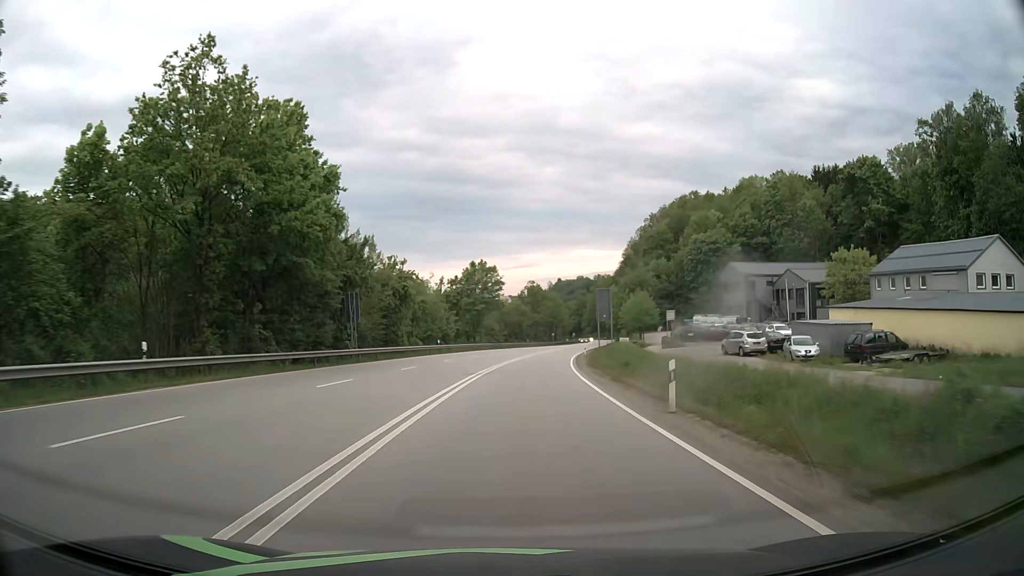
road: primary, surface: asphalt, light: Day
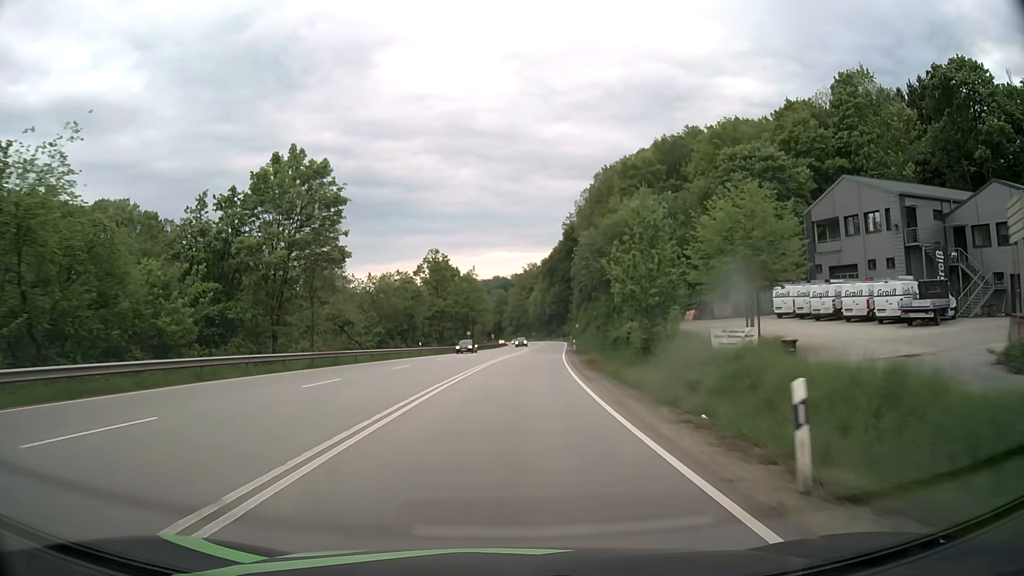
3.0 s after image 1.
(+4.0, +58.1) m; +7°
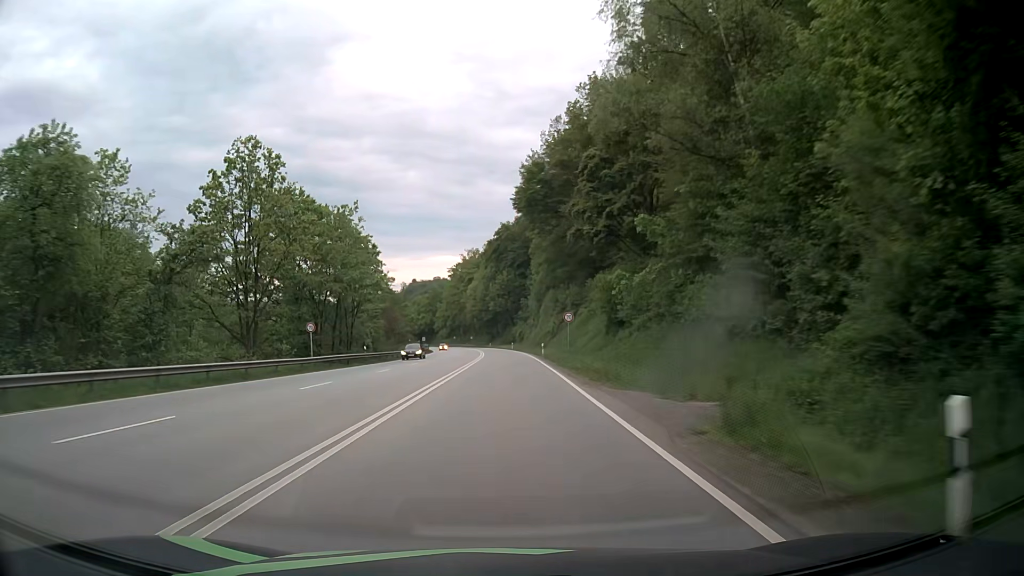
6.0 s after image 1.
(+3.1, +57.7) m; +5°
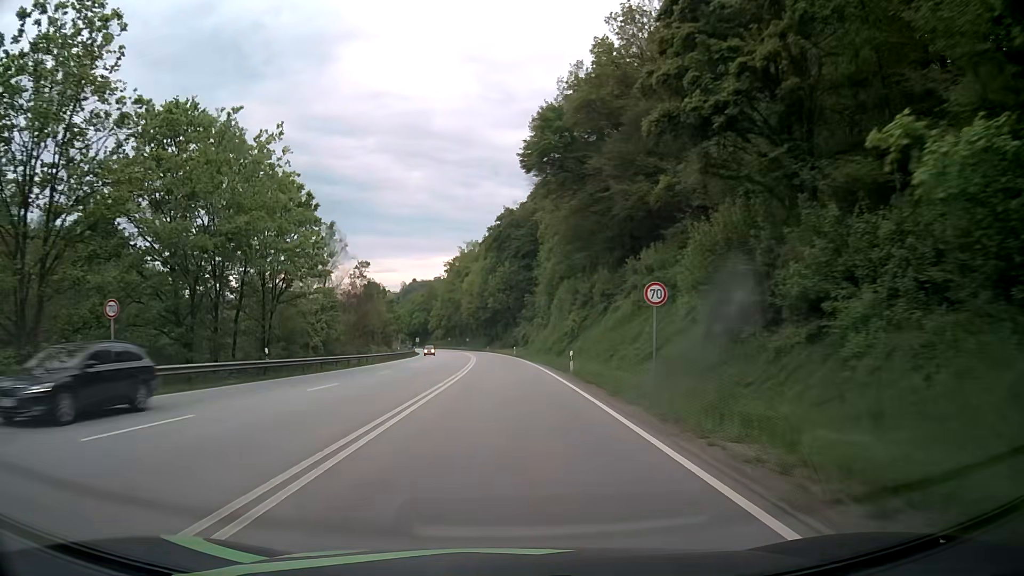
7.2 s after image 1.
(-0.1, +23.1) m; 0°
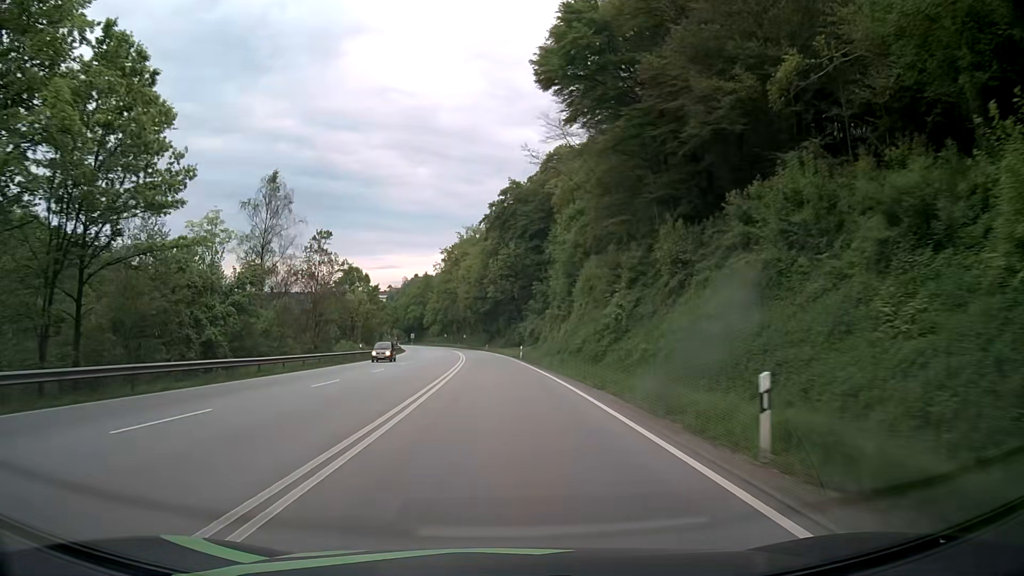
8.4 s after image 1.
(-0.1, +22.7) m; -1°
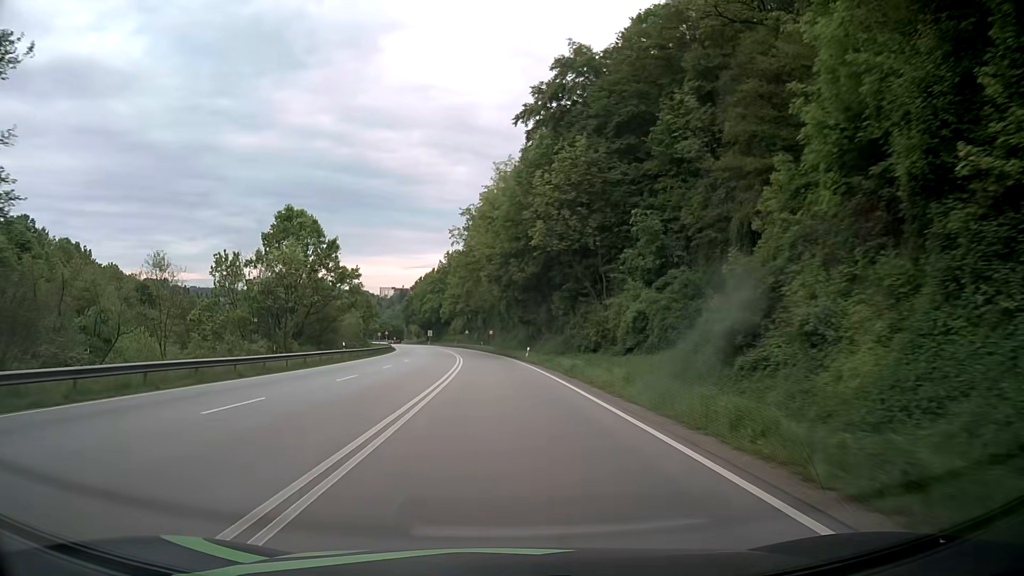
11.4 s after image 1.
(-1.5, +56.6) m; -3°
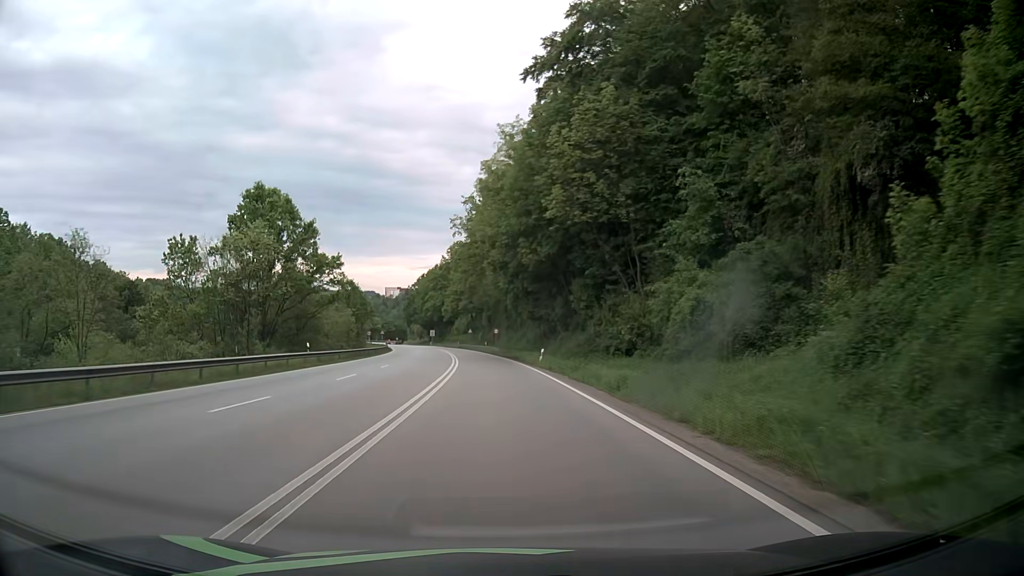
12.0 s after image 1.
(0.0, +11.4) m; 0°
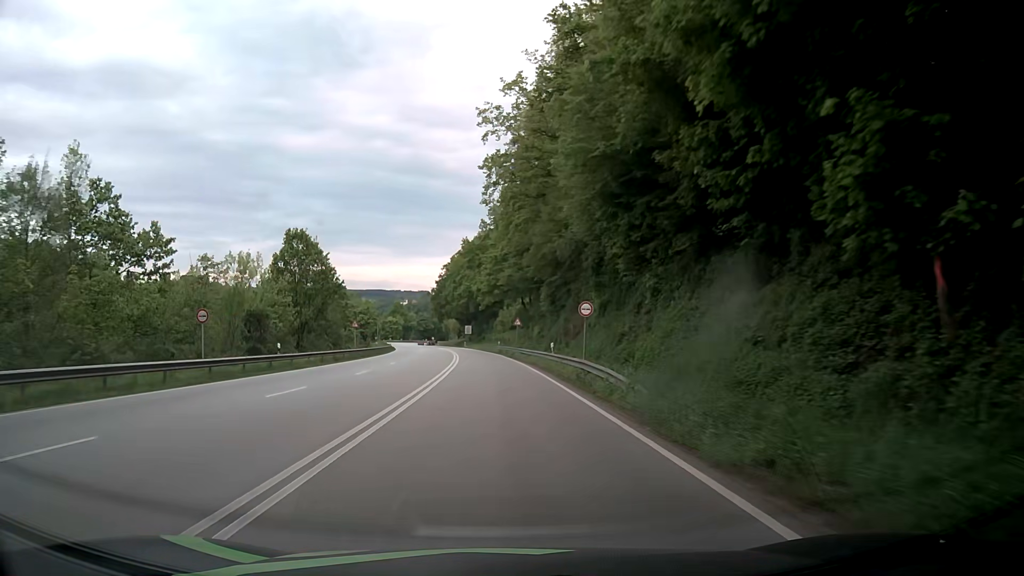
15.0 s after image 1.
(-1.9, +55.7) m; -5°
(0, +10) (0, +20) (-1, +30) (-1, +40) (-2, +50) (-2, +60) (-3, +70) (-4, +80) (-5, +90) (-6, +100) m
